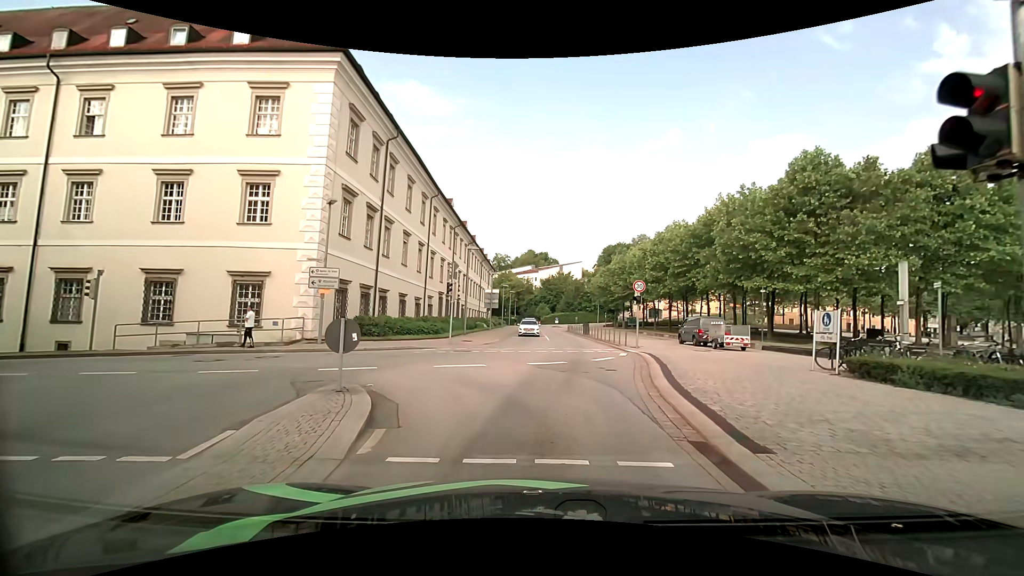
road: tertiary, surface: asphalt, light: Day
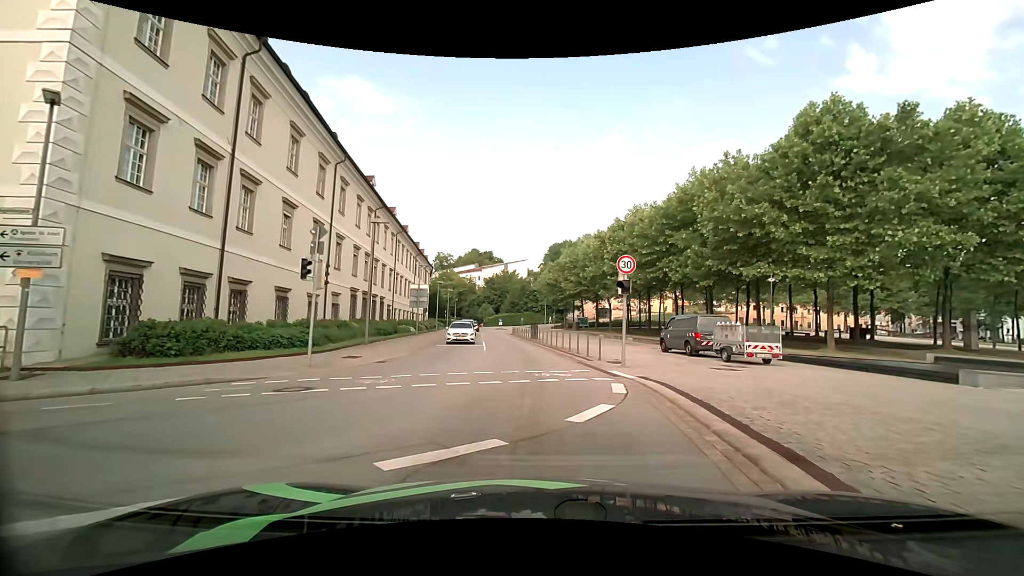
(+0.7, +10.6) m; +8°
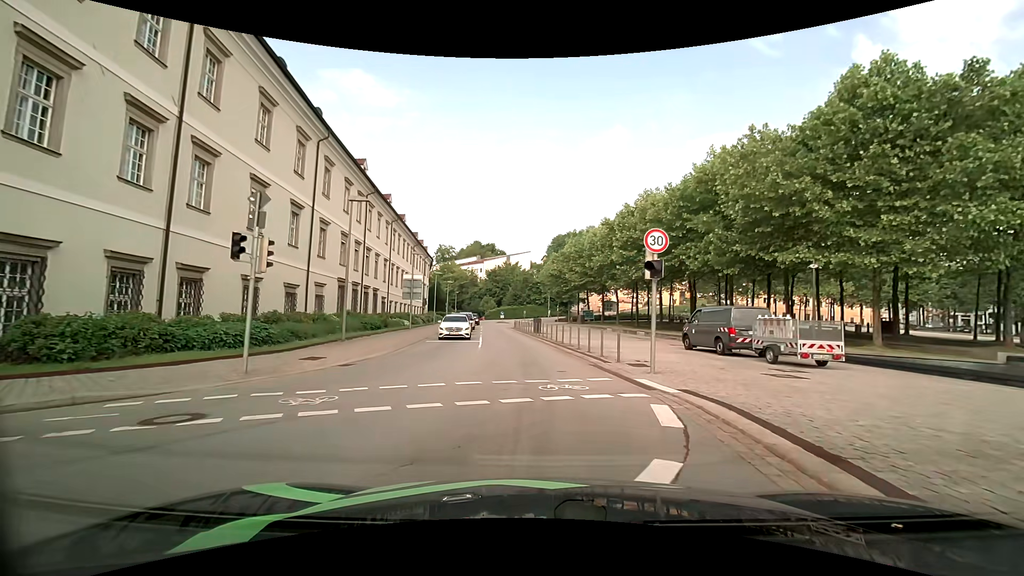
(0.0, +3.6) m; 0°
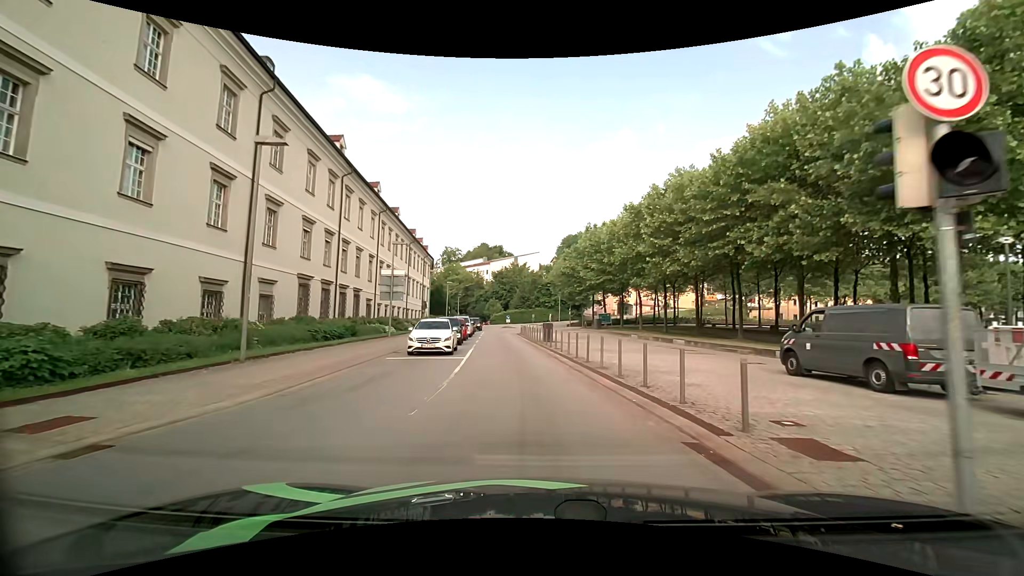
(-0.1, +8.6) m; -1°
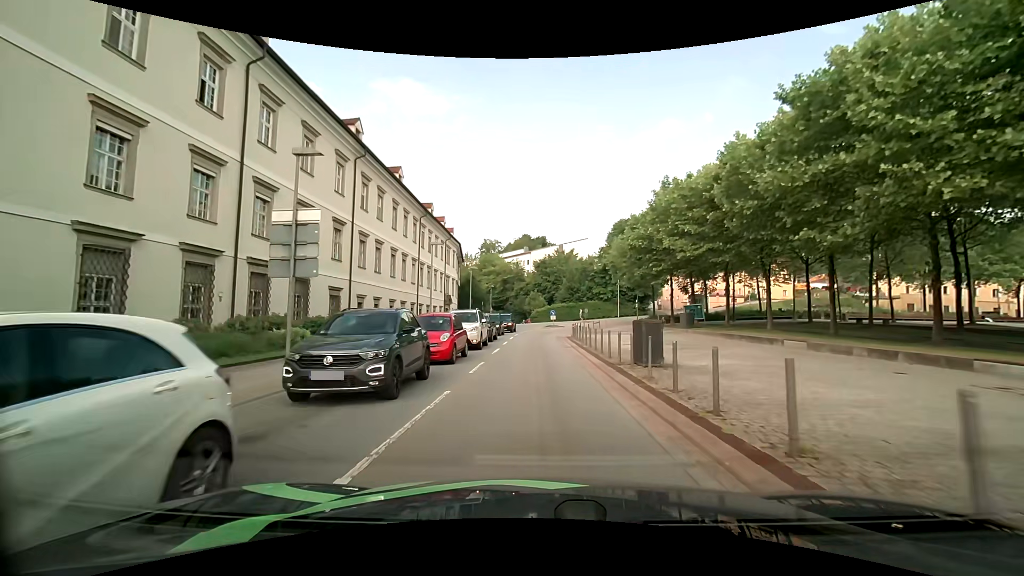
(-1.0, +19.4) m; -5°
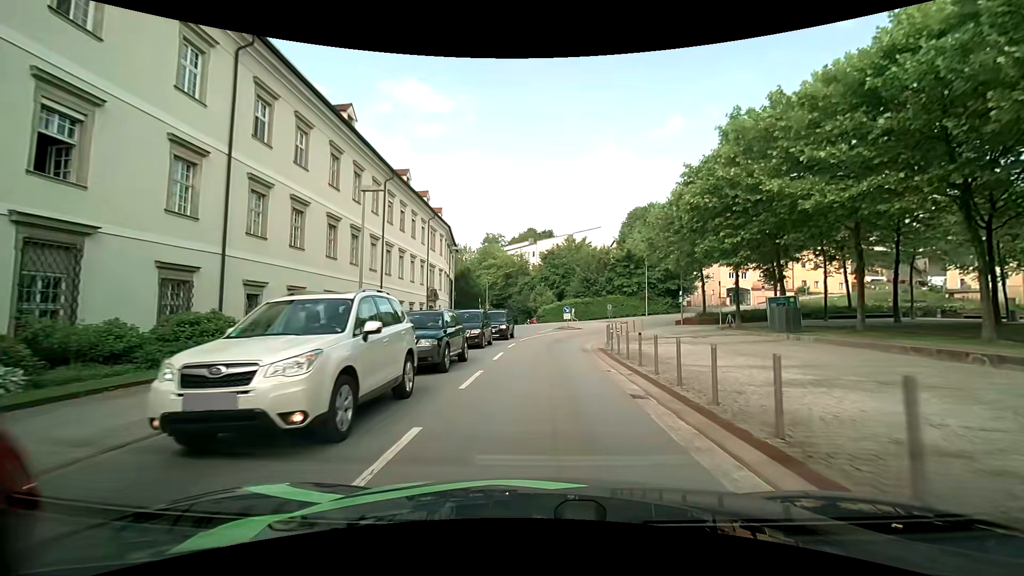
(-0.3, +15.3) m; -1°
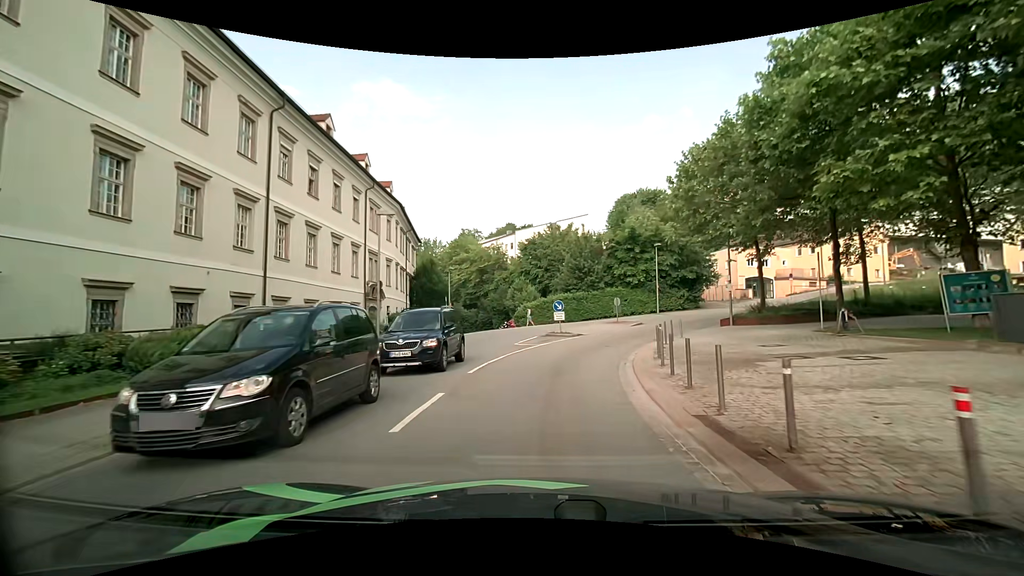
(+0.2, +14.8) m; +1°
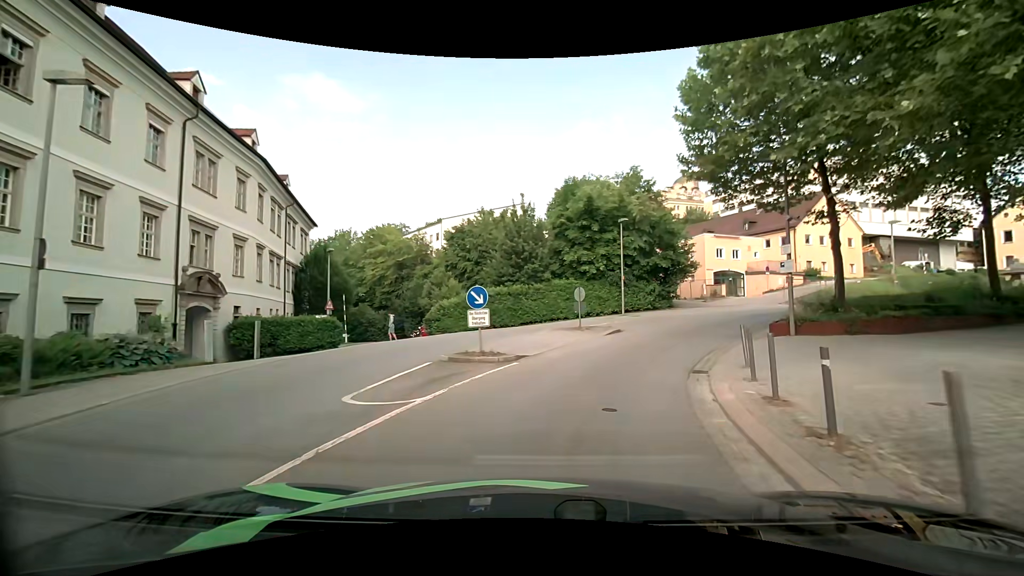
(+0.8, +14.1) m; +6°
